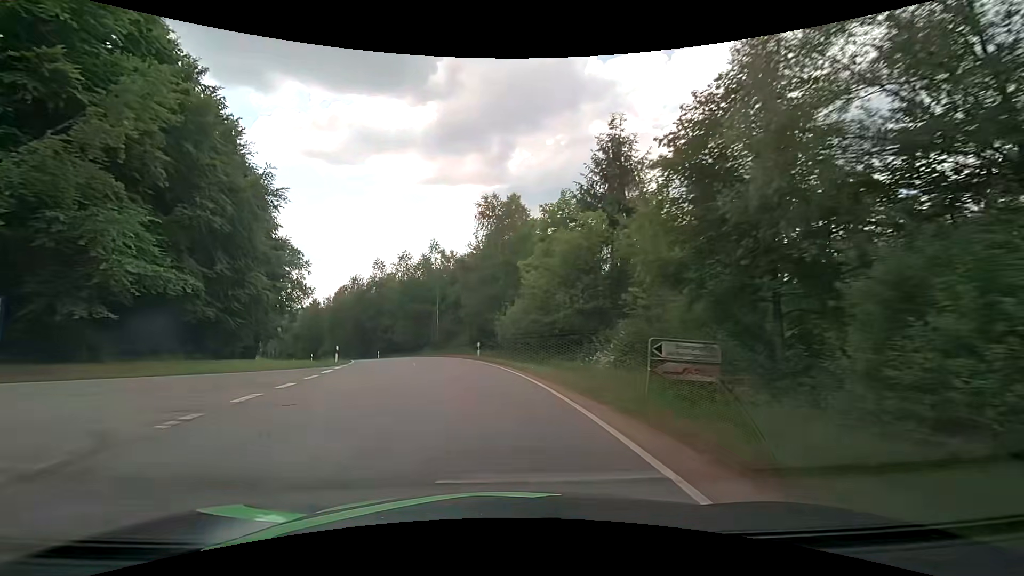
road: tertiary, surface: asphalt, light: Day
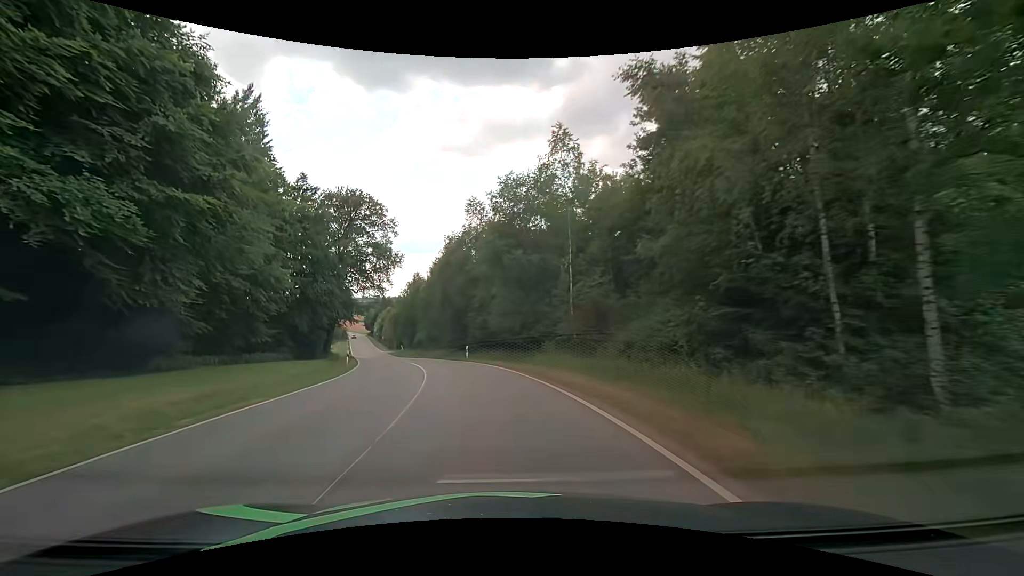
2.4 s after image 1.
(-4.4, +31.7) m; -15°
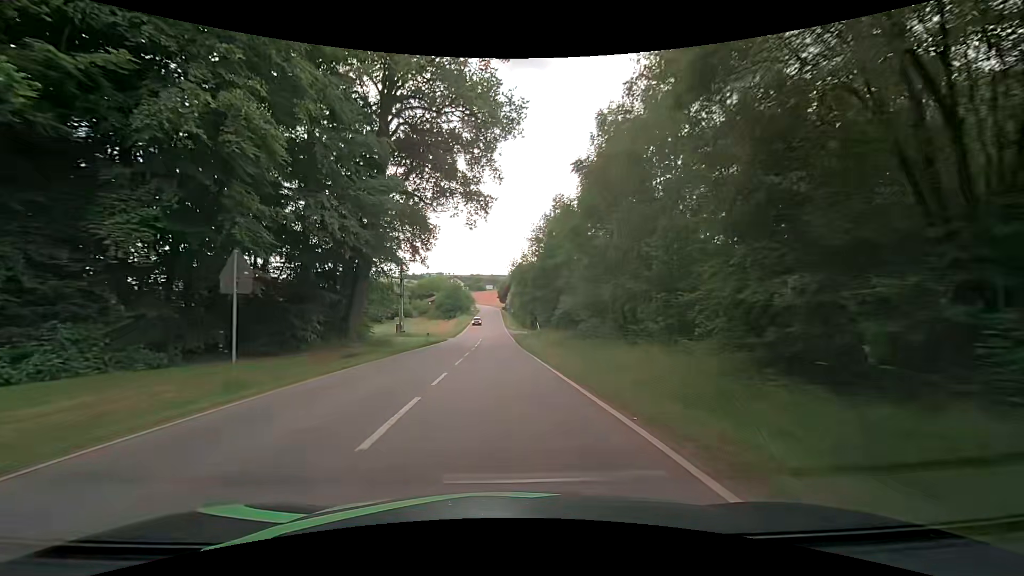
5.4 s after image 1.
(-7.3, +43.9) m; -16°
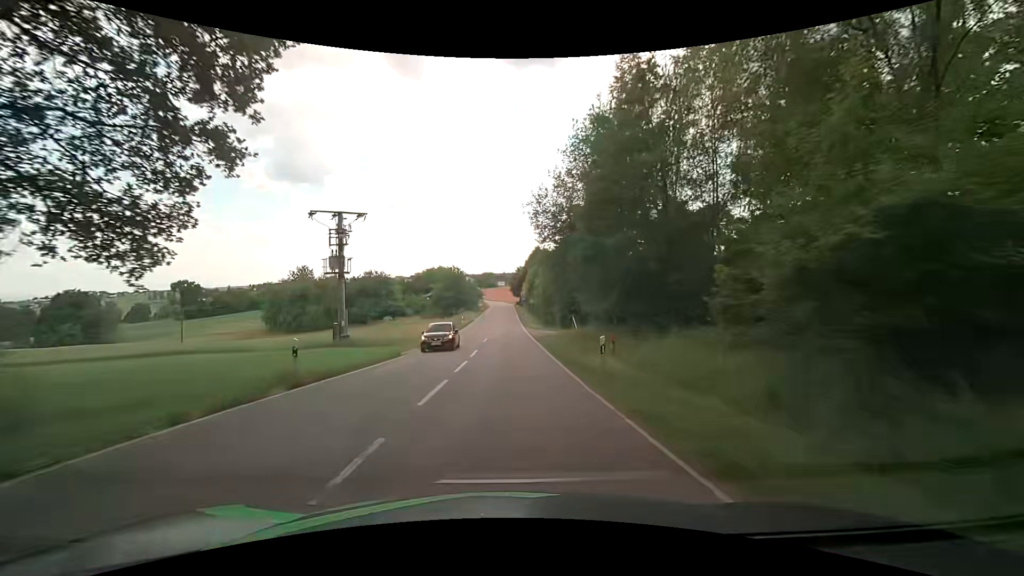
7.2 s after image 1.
(-0.5, +27.3) m; -2°
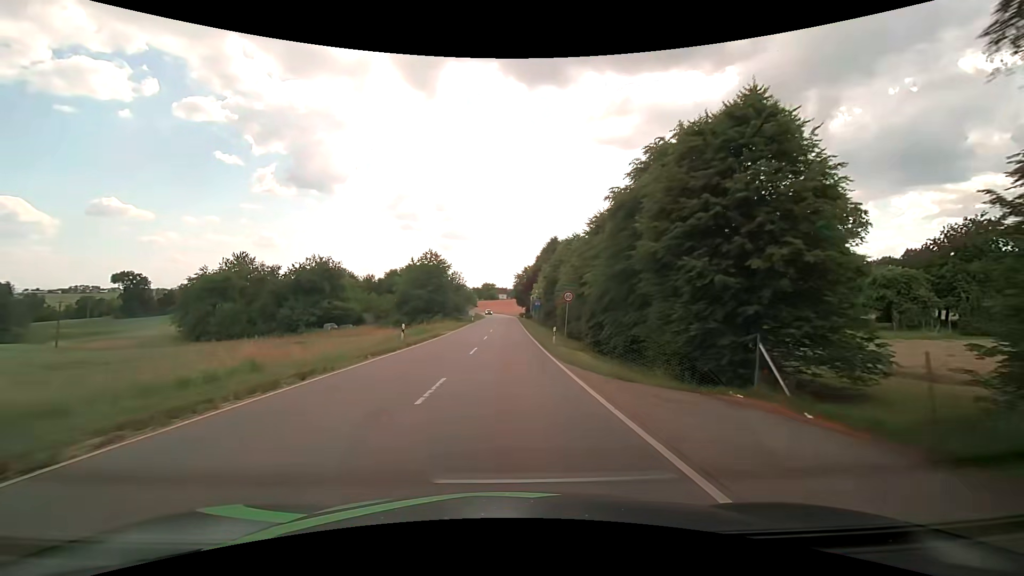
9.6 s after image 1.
(0.0, +36.1) m; 0°
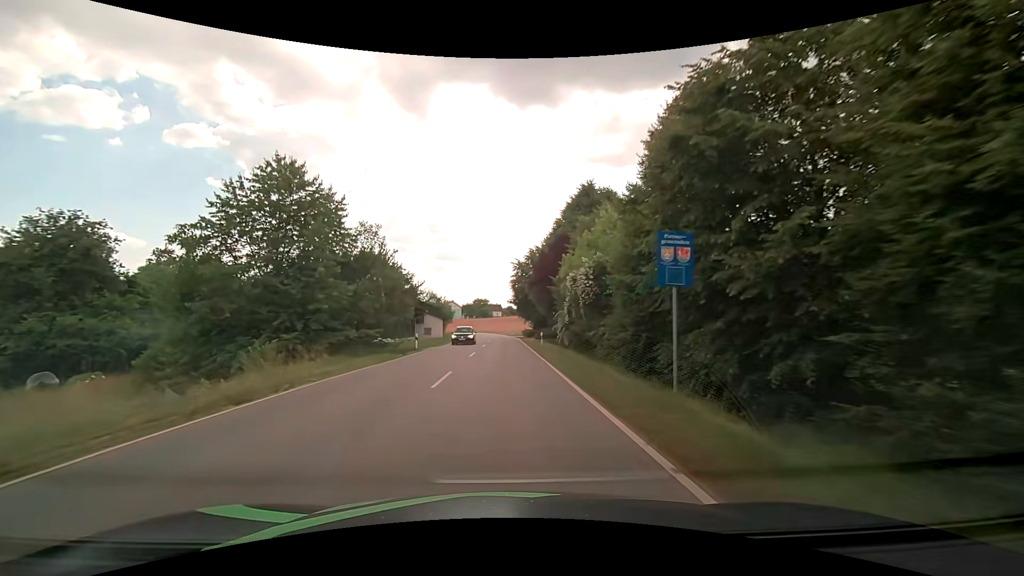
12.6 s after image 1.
(+0.2, +45.2) m; 0°
